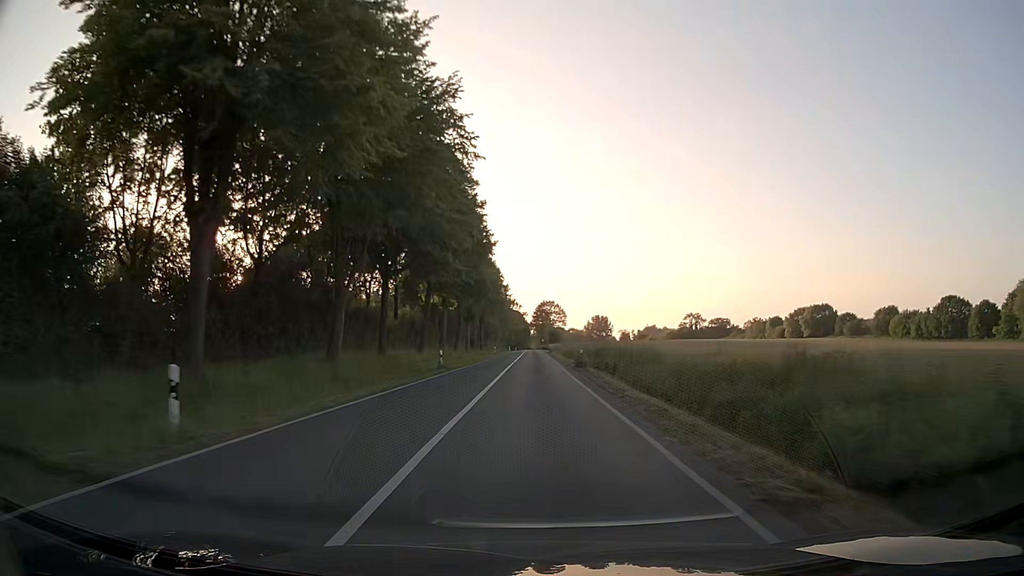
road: secondary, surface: asphalt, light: Day
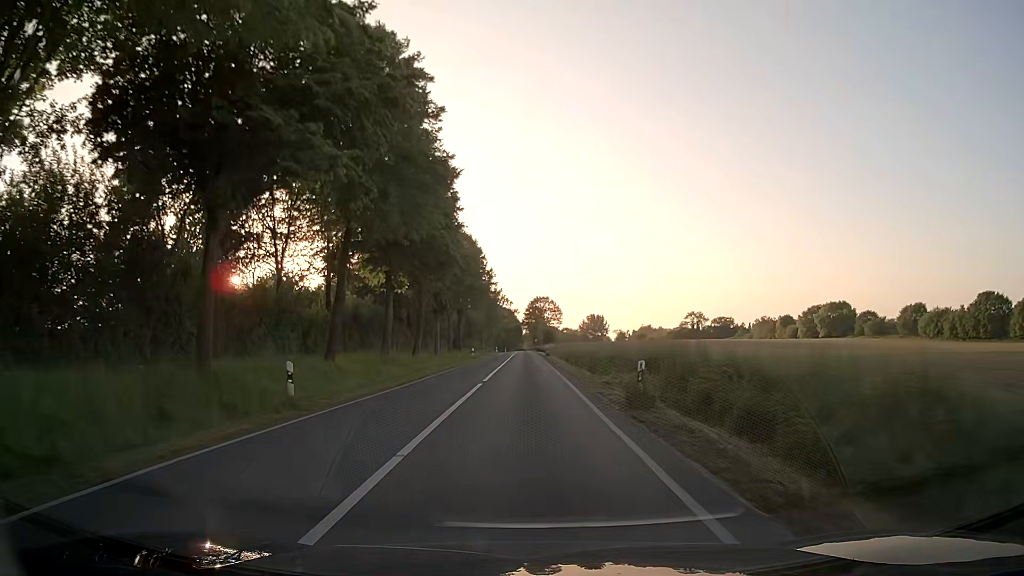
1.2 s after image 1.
(+0.2, +22.2) m; 0°
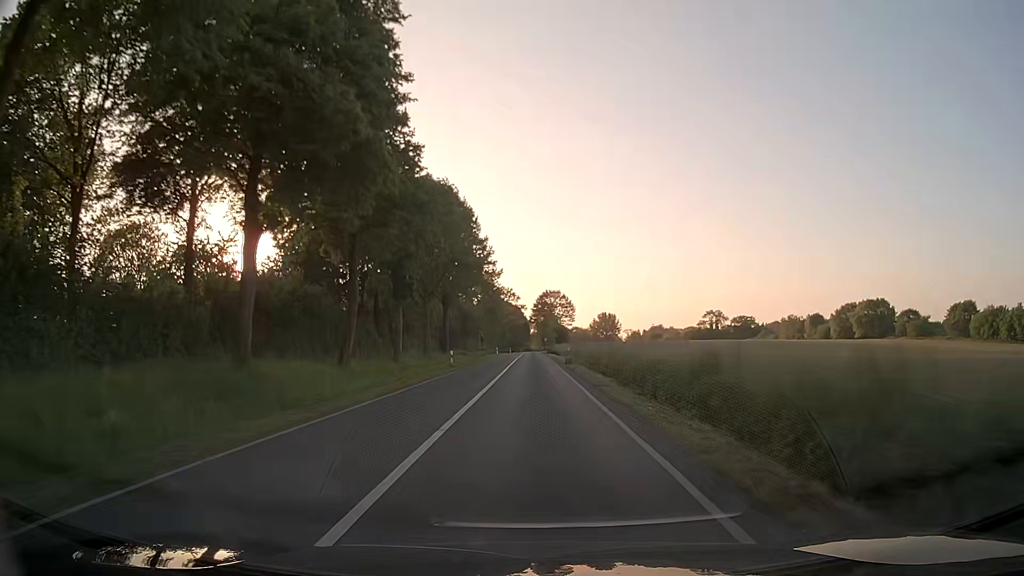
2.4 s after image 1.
(-0.2, +23.3) m; -1°
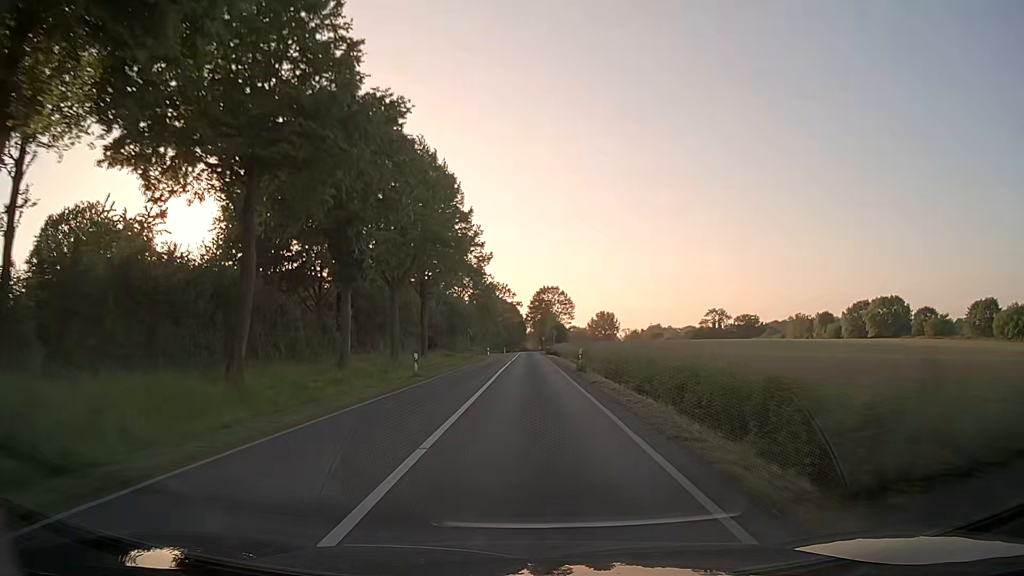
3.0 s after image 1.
(+0.1, +12.0) m; +1°
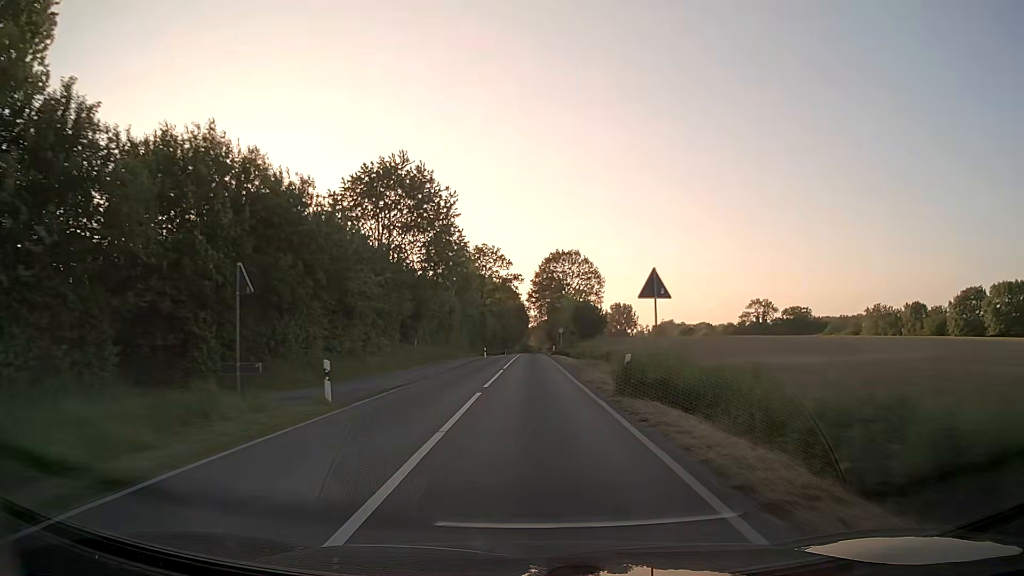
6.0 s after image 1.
(-0.3, +63.2) m; 0°
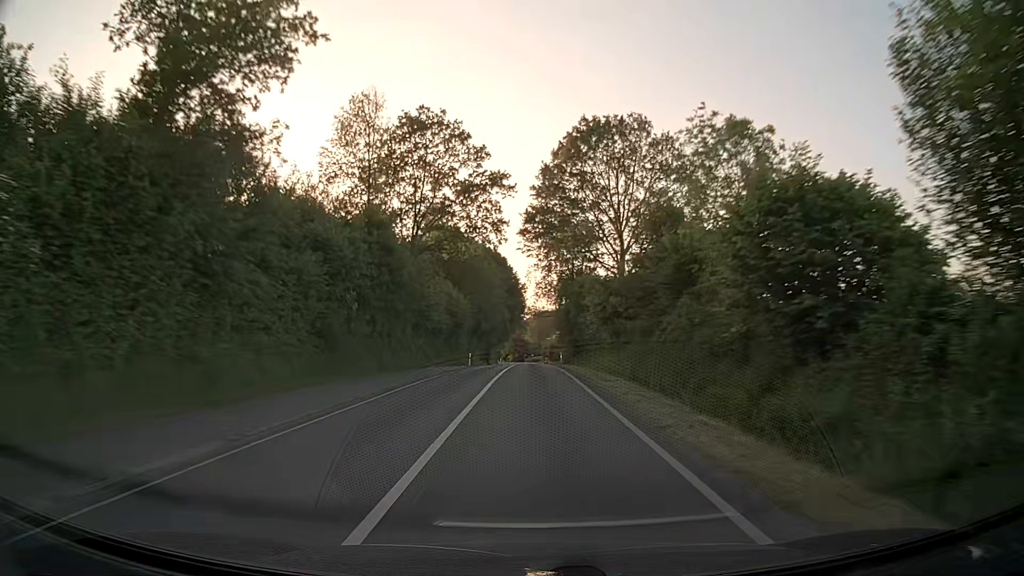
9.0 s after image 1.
(-0.3, +66.2) m; 0°
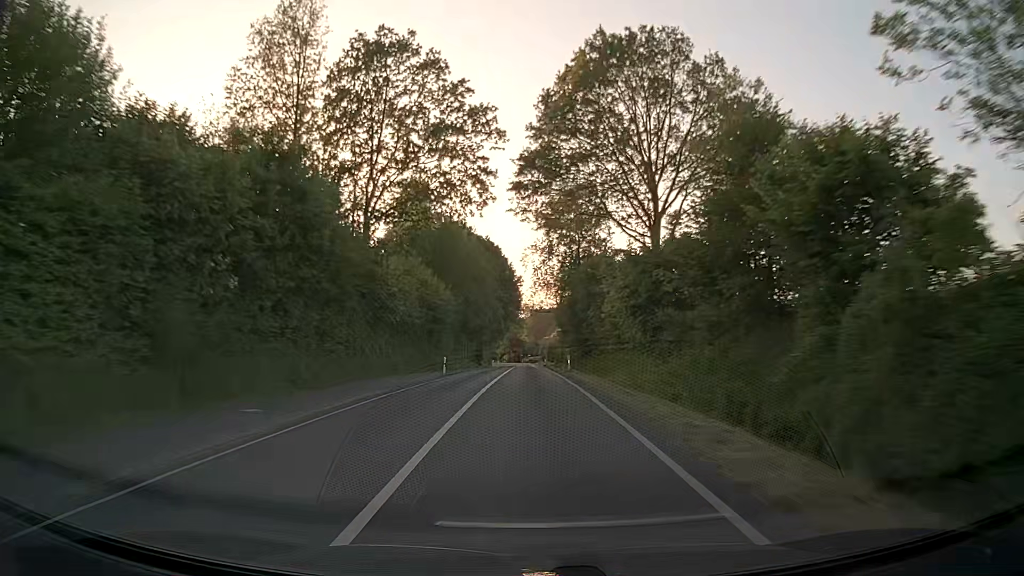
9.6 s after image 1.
(+0.1, +13.3) m; 0°
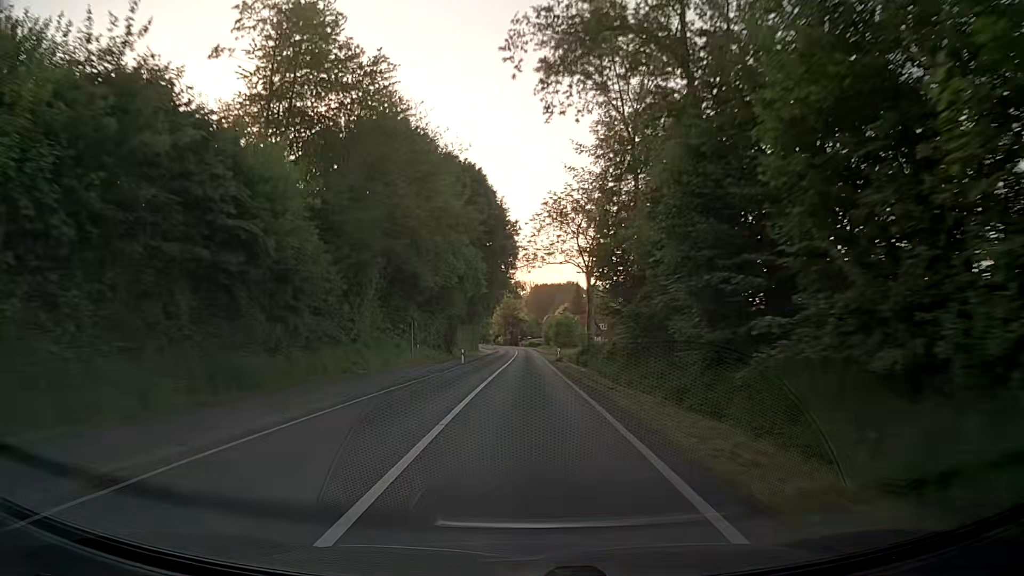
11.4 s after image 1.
(+0.1, +39.9) m; 0°
